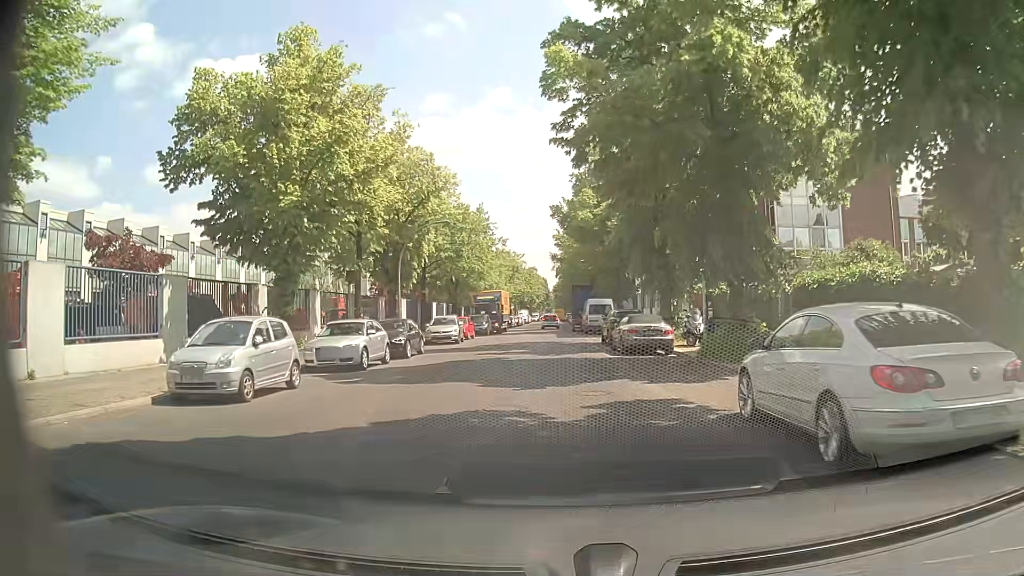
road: residential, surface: asphalt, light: Day
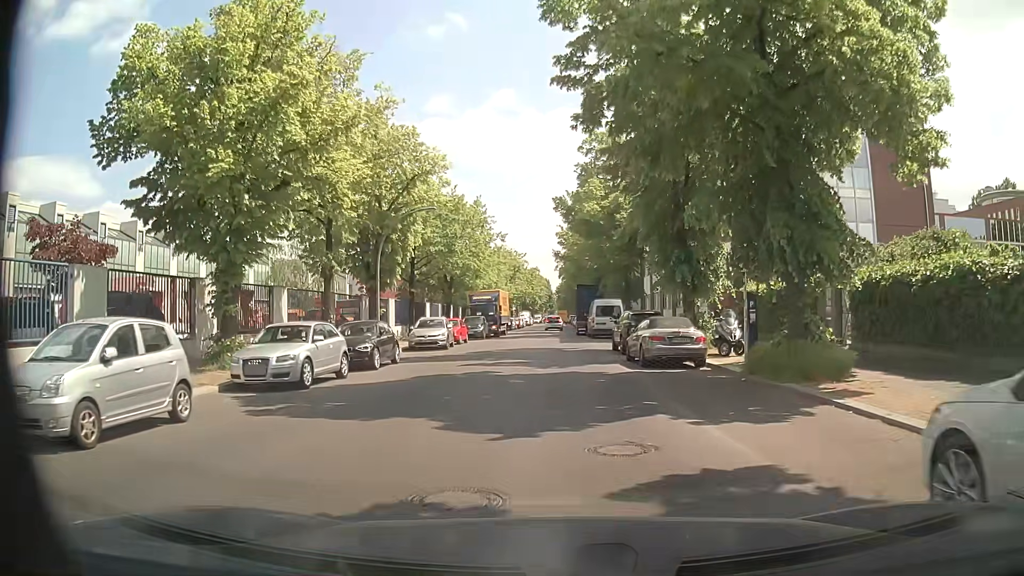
(0.0, +4.7) m; -1°
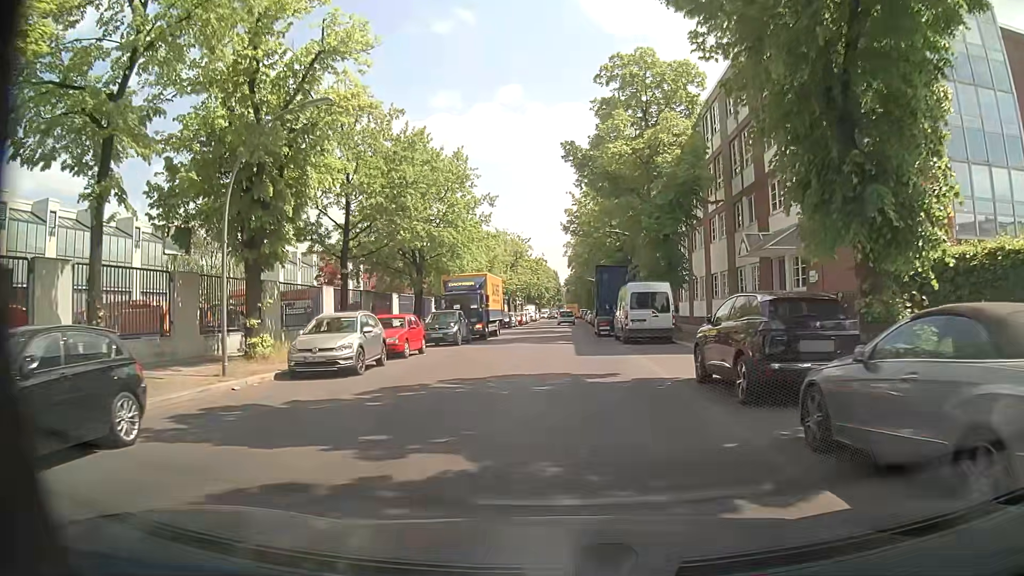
(0.0, +15.2) m; 0°
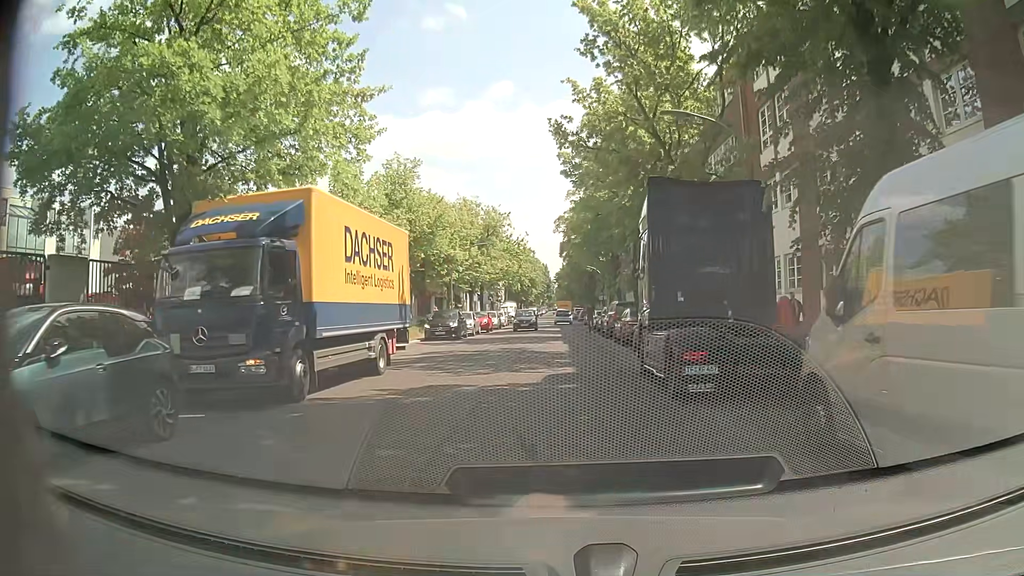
(0.0, +25.2) m; +1°
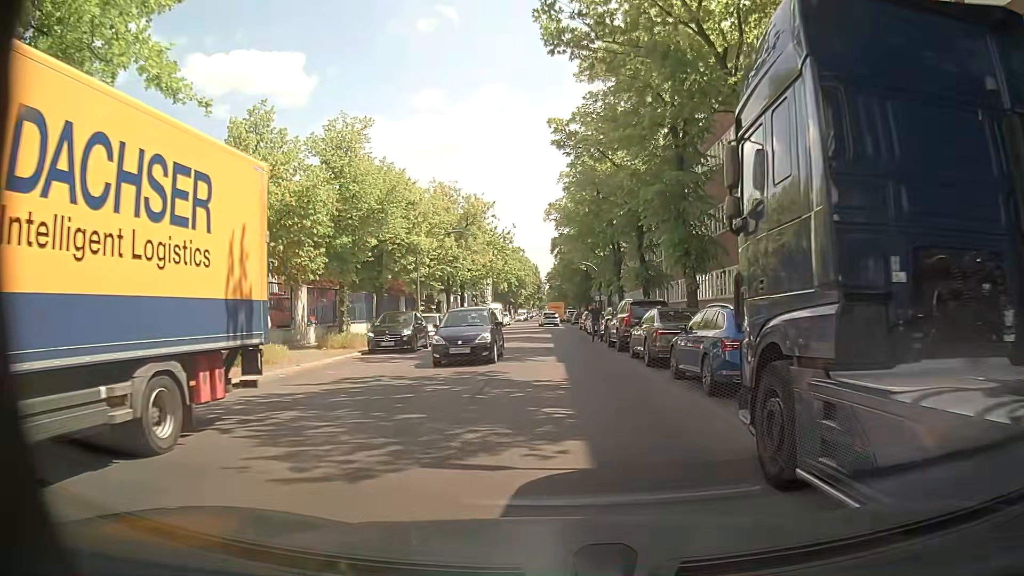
(0.0, +8.9) m; -1°
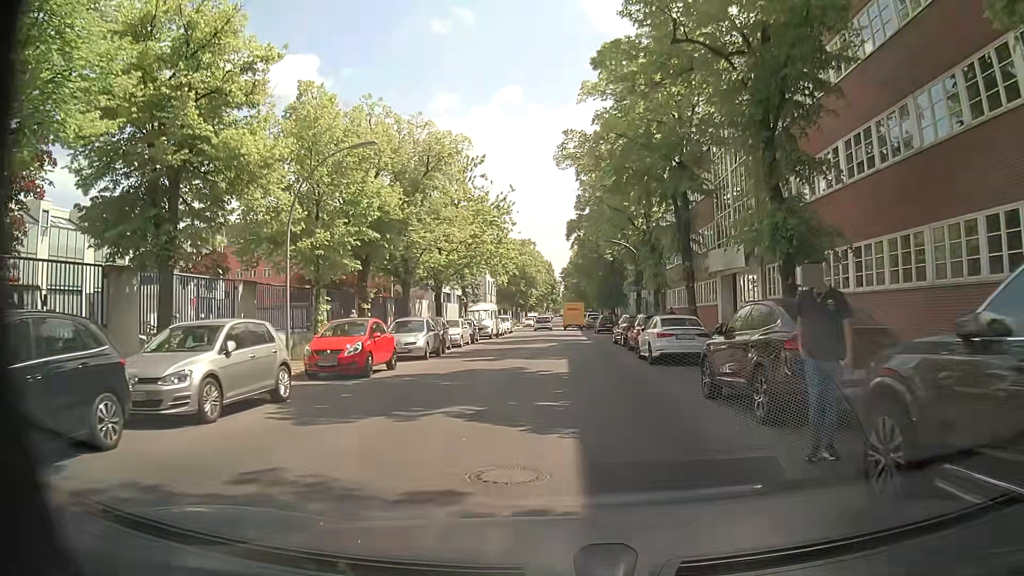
(+0.5, +21.4) m; +1°
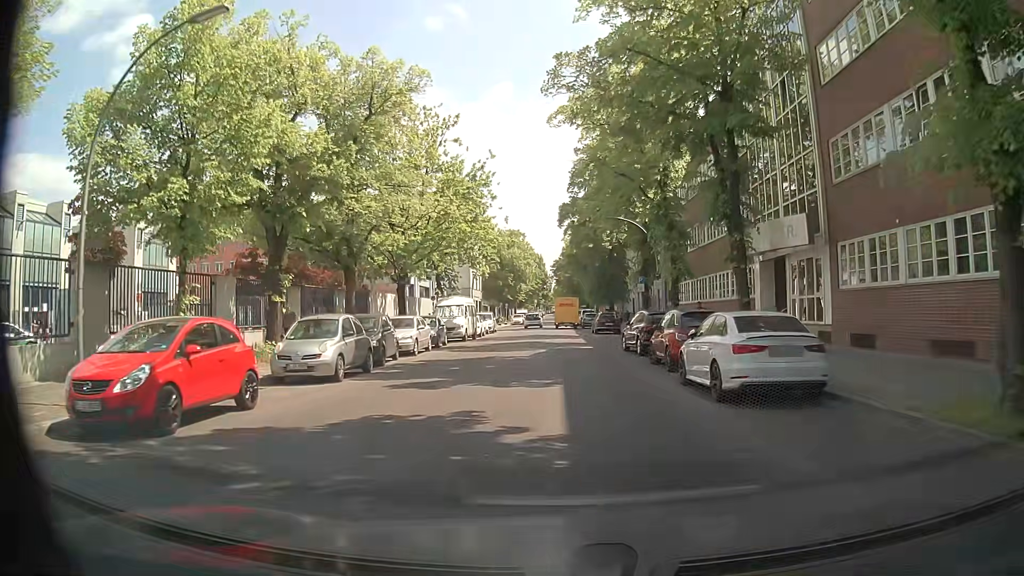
(-0.1, +9.0) m; -1°
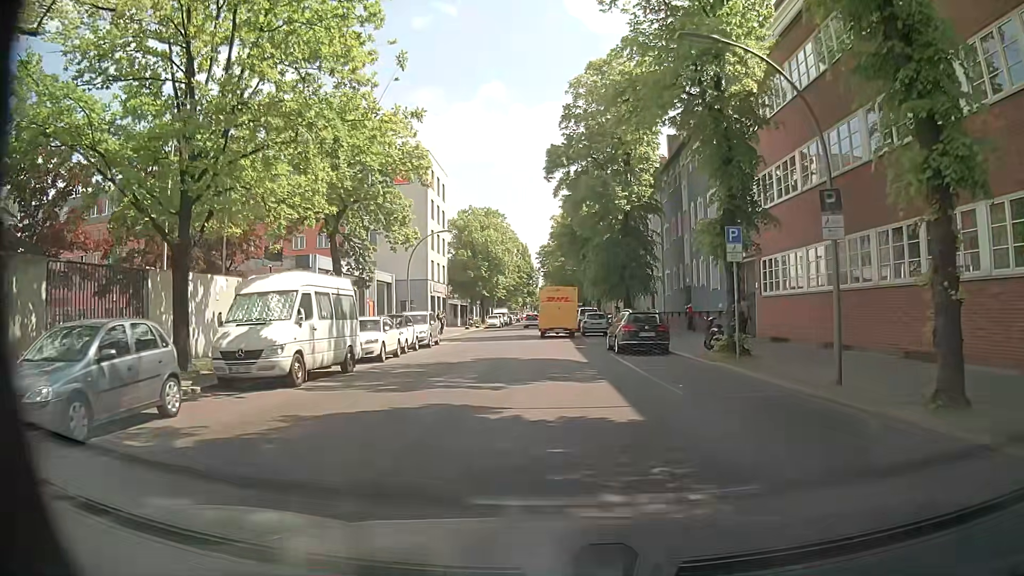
(+0.4, +23.0) m; +2°
(0, +10) (0, +20) (-1, +30) (-3, +40) (-3, +50) (-2, +60) (-1, +70) (-1, +80) (-1, +90) (-2, +100) m
